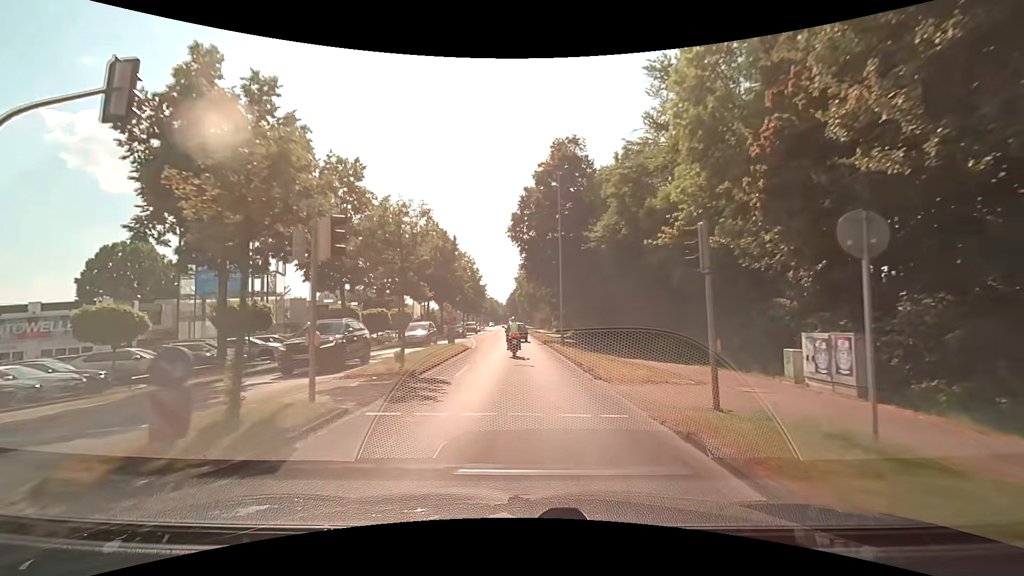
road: secondary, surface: asphalt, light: Day
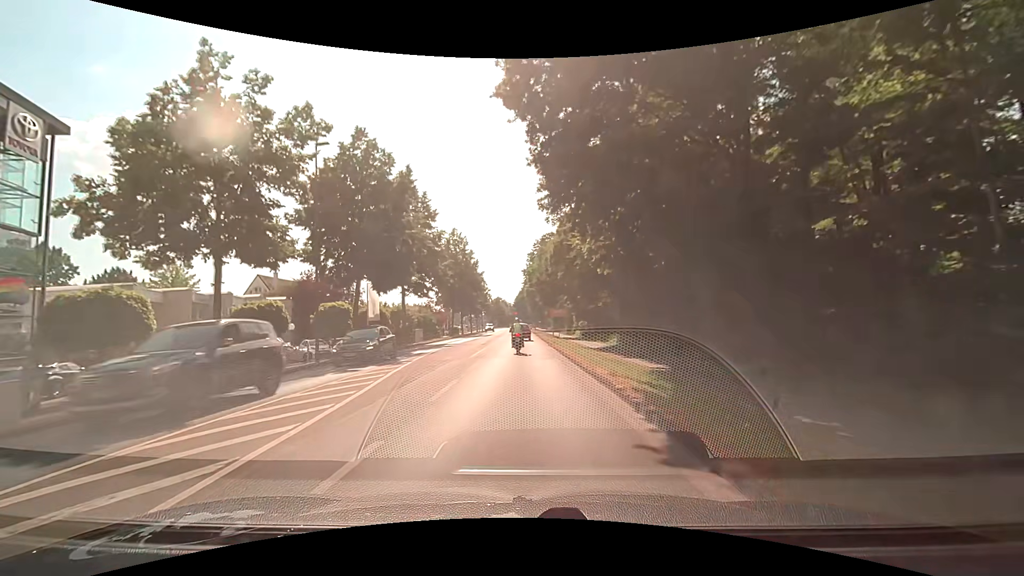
(-0.4, +28.6) m; -1°
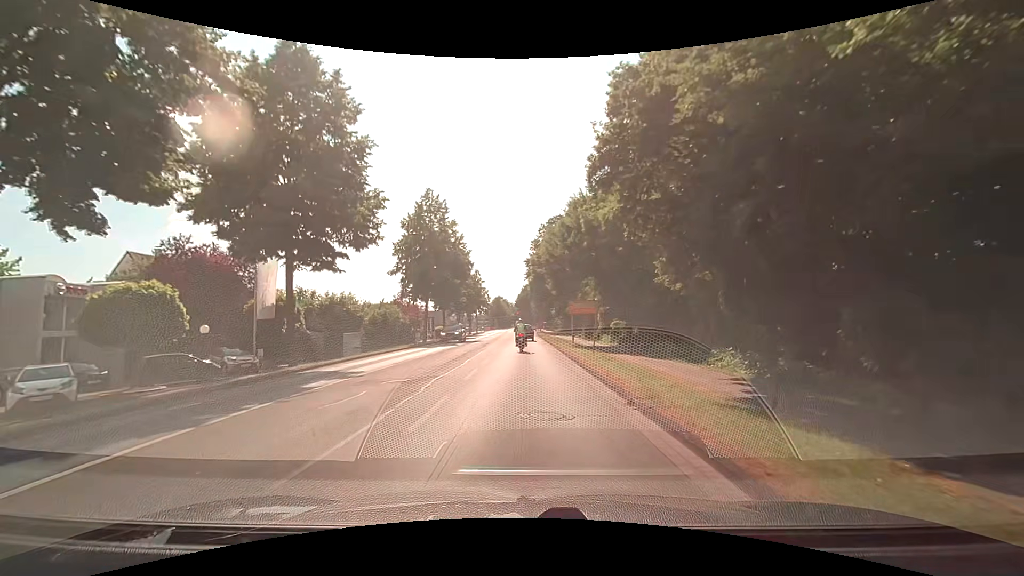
(-0.2, +23.3) m; -1°
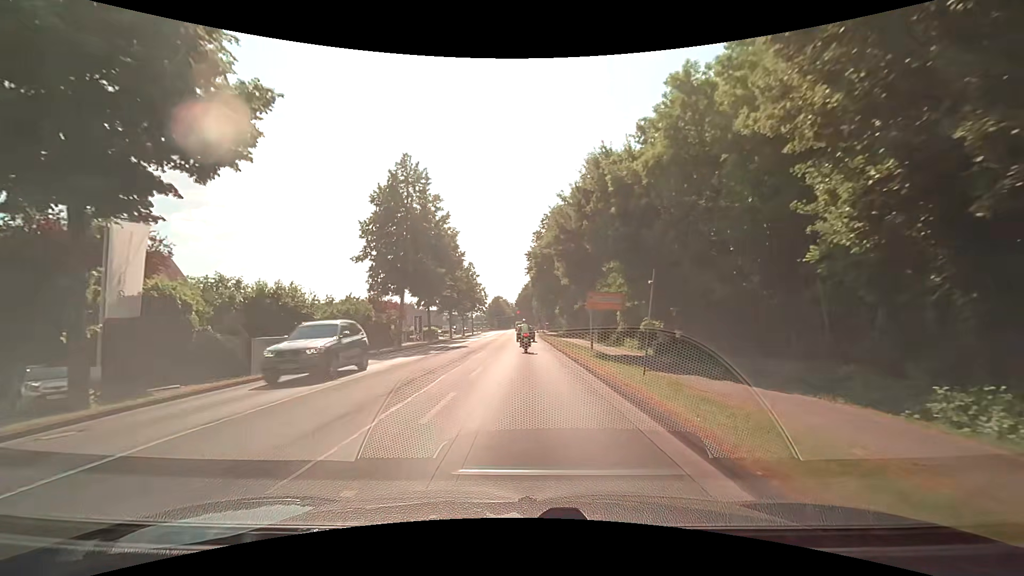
(+0.1, +11.3) m; 0°
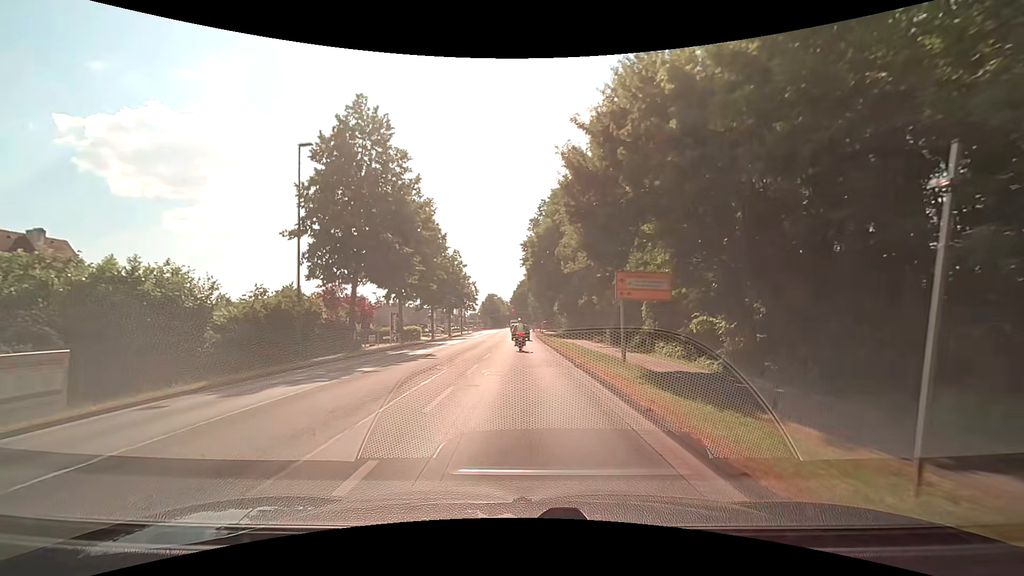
(0.0, +11.1) m; +1°
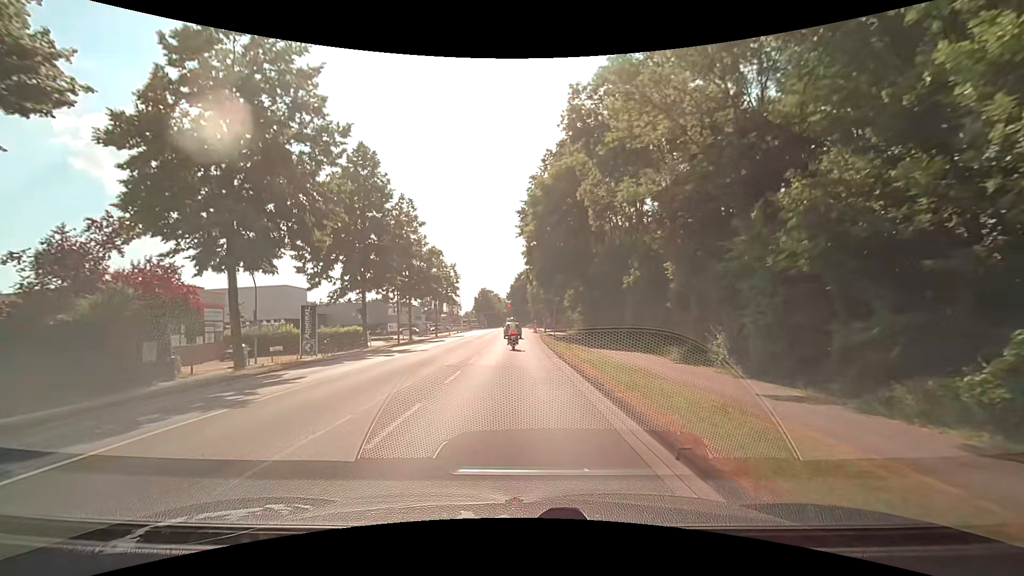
(-0.4, +26.5) m; -1°
